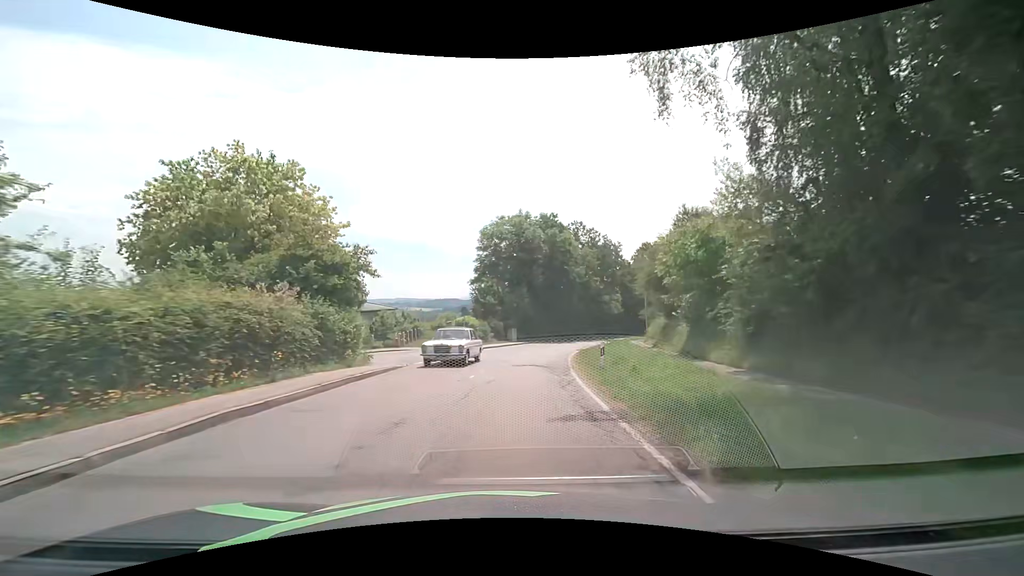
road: secondary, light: Day
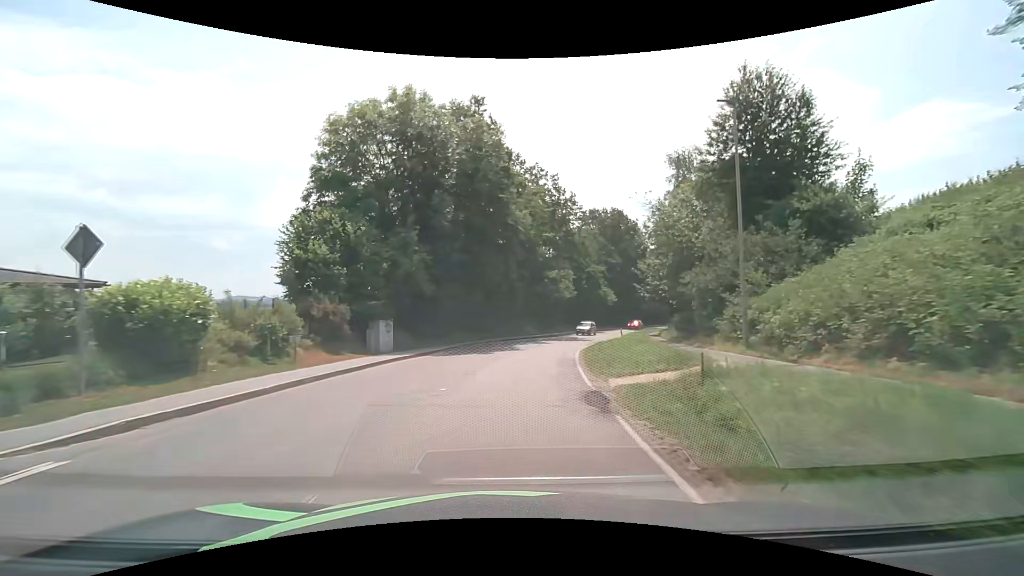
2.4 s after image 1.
(+2.6, +30.6) m; +10°
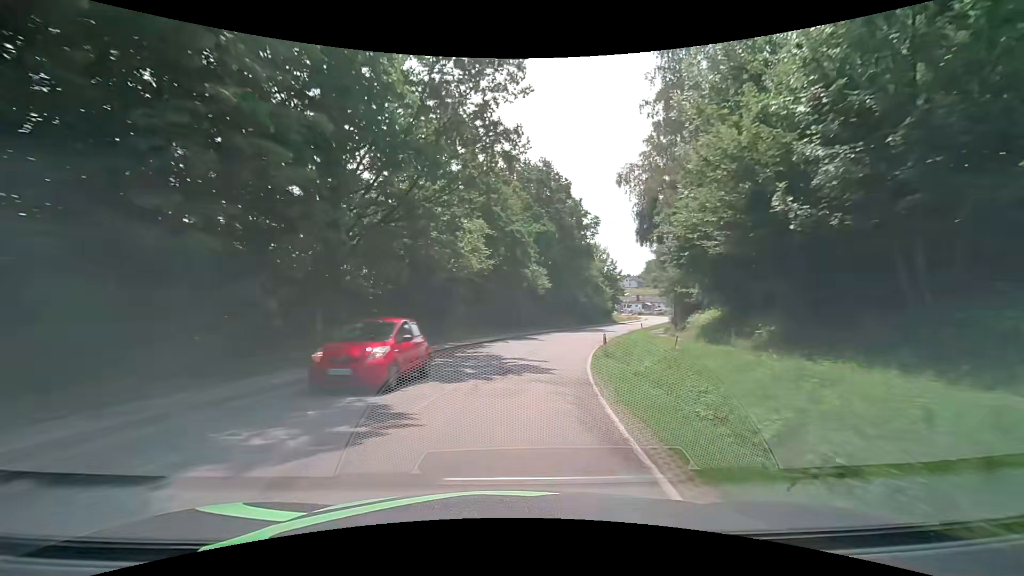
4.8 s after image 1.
(+3.0, +30.2) m; +11°
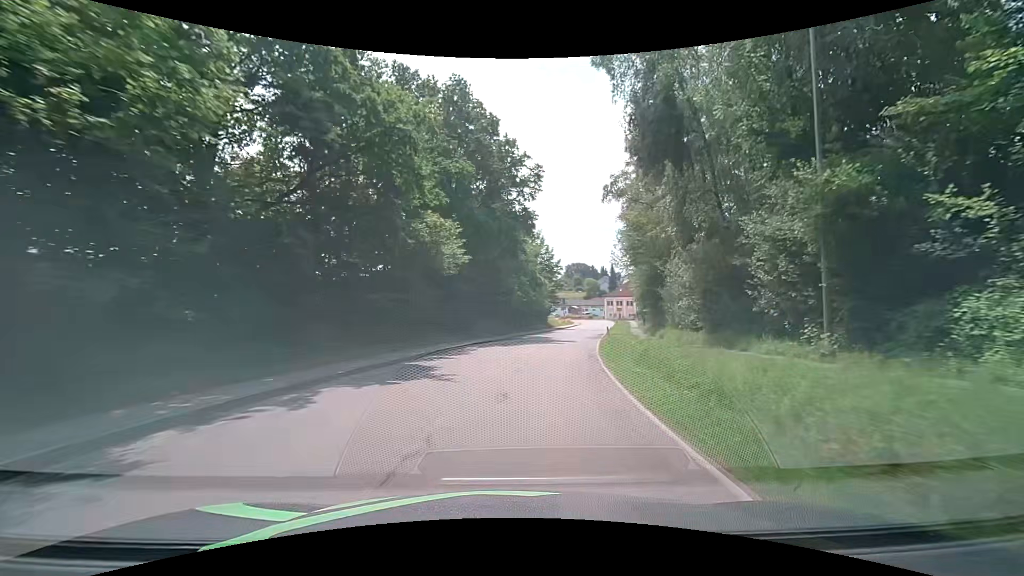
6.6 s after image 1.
(+1.8, +22.7) m; +9°
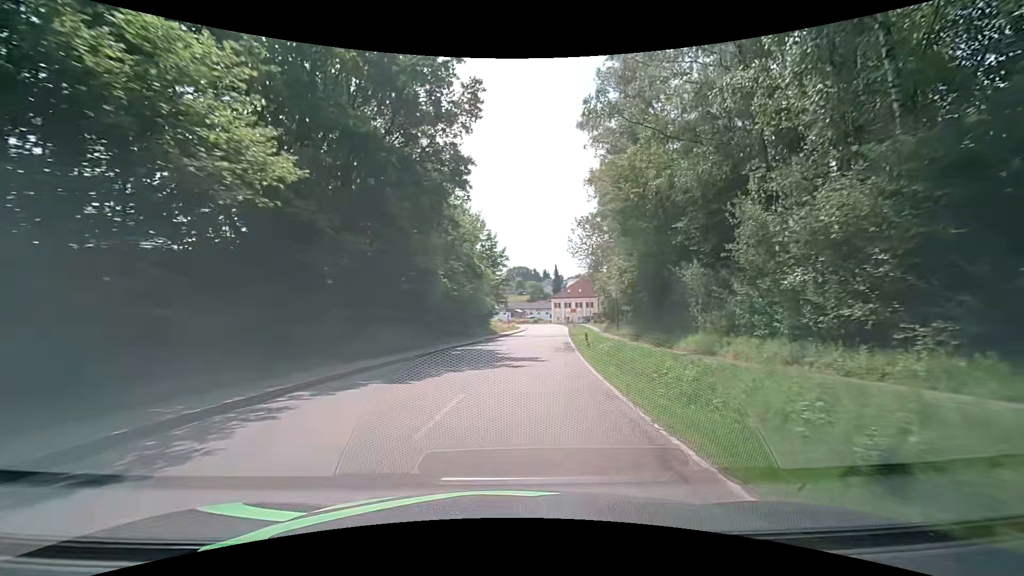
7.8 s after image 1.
(+1.0, +15.1) m; +8°
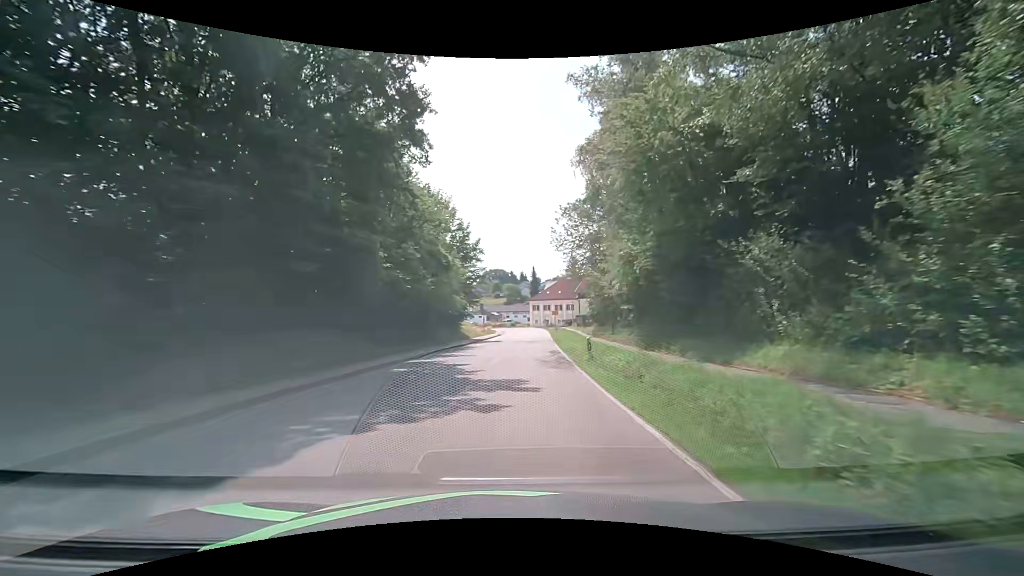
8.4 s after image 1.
(+0.1, +7.6) m; +2°
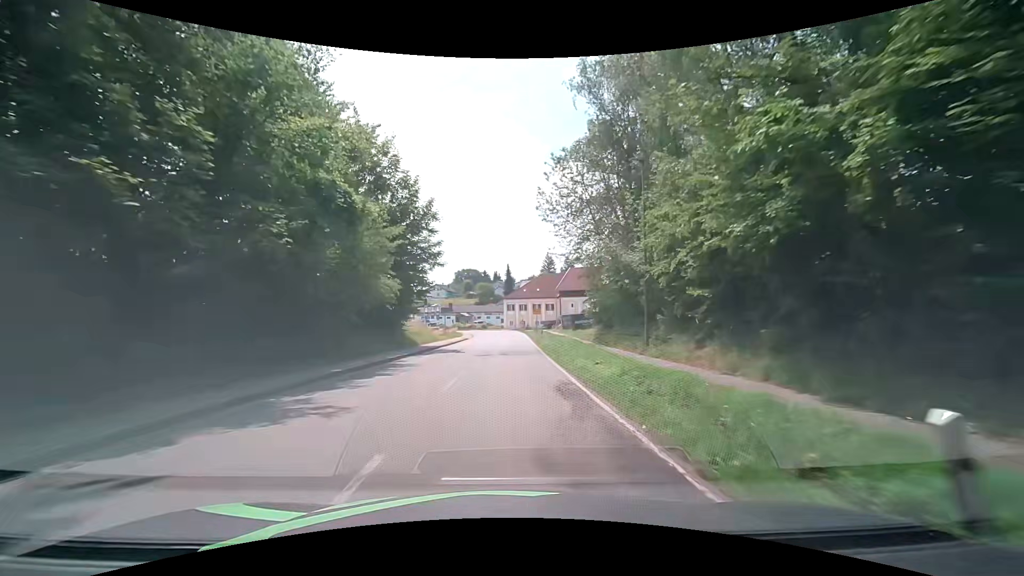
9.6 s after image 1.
(+0.5, +15.2) m; +4°
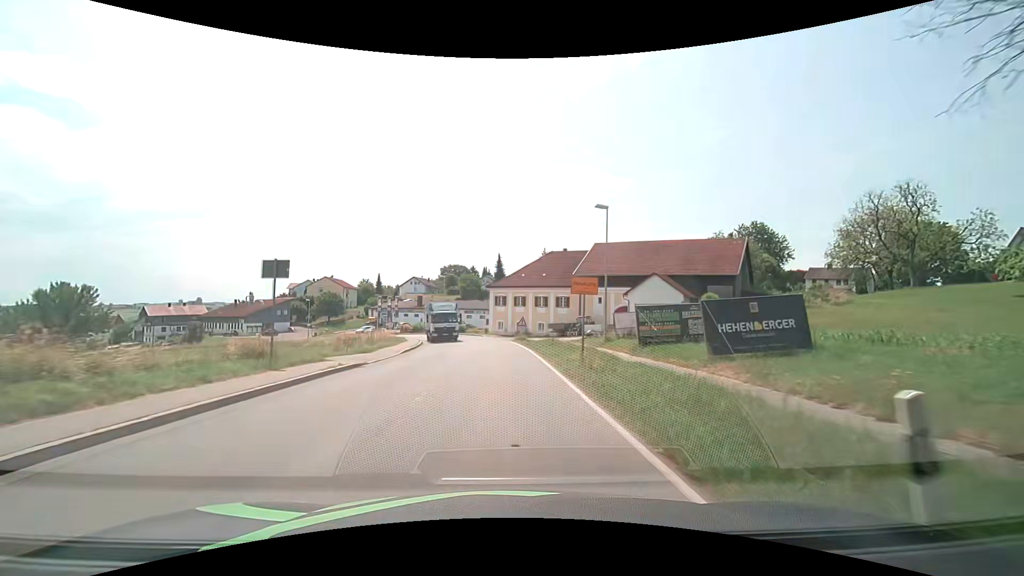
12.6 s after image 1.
(+0.1, +38.3) m; +1°
(0, +10) (0, +20) (-1, +30) (-2, +40) (-4, +50) (-7, +59) (-11, +68) (-16, +77) (-22, +85) (-29, +92) m
